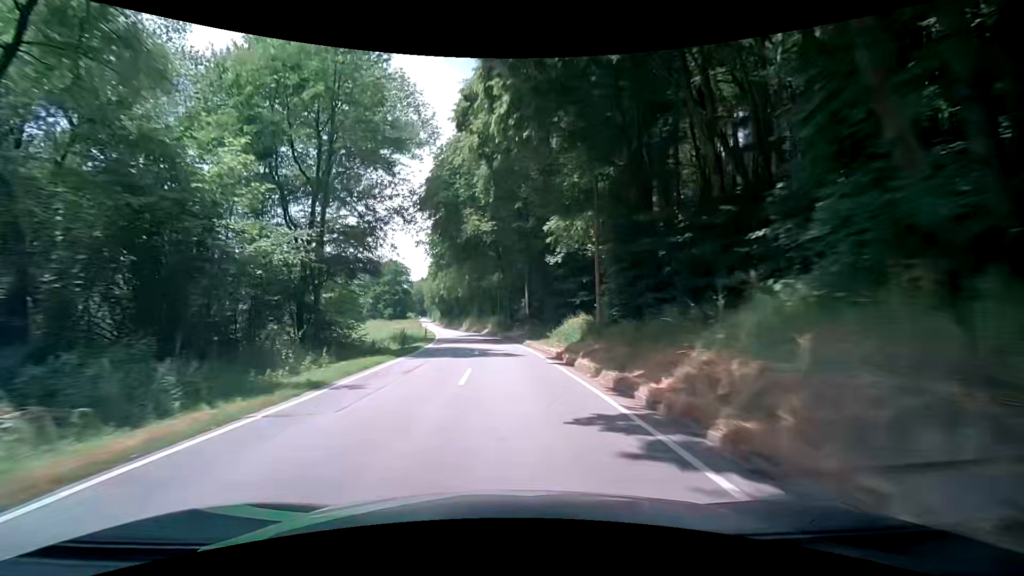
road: secondary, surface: asphalt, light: Day
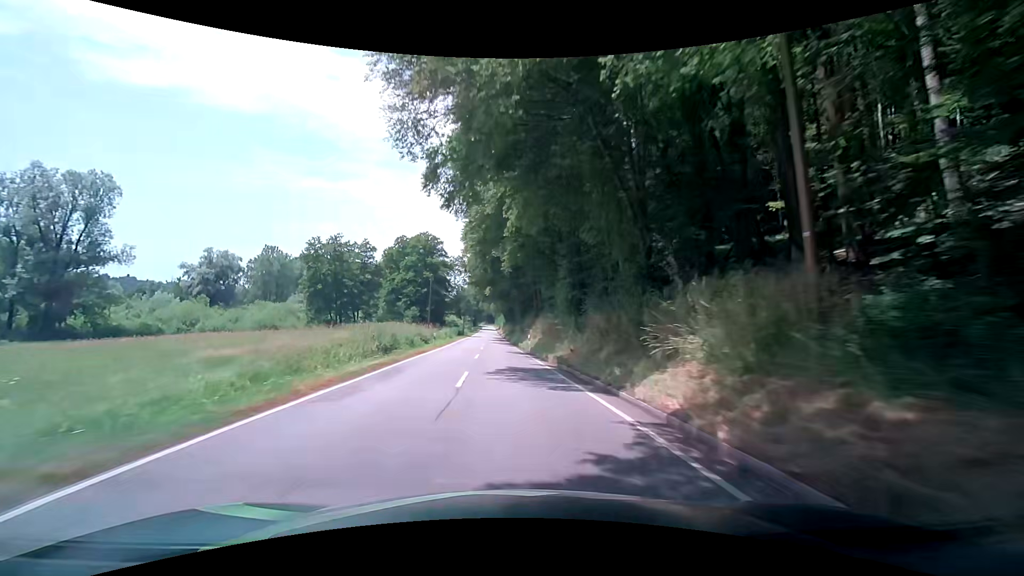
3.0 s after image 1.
(-3.6, +59.1) m; -7°
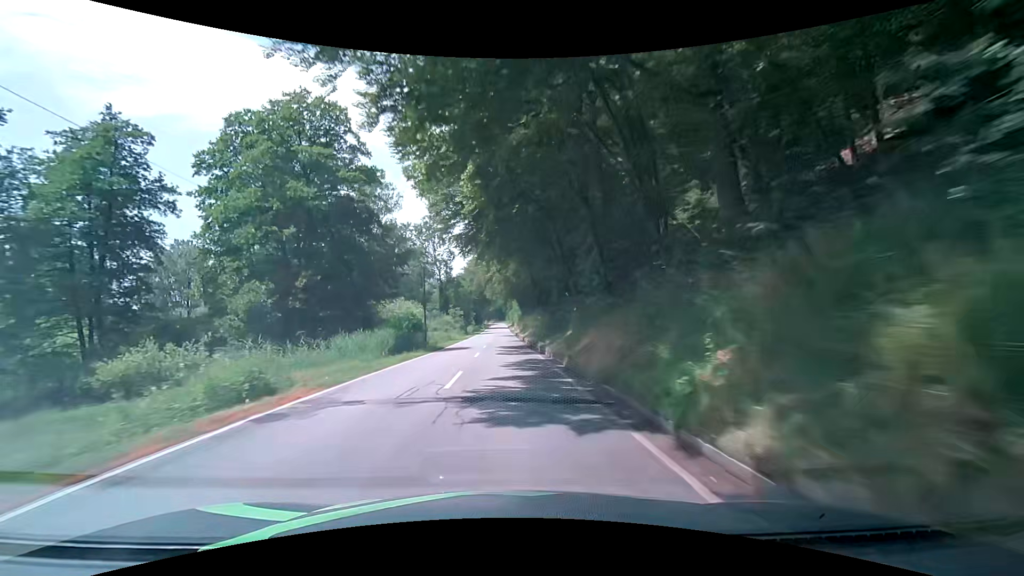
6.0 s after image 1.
(-2.6, +59.6) m; -2°
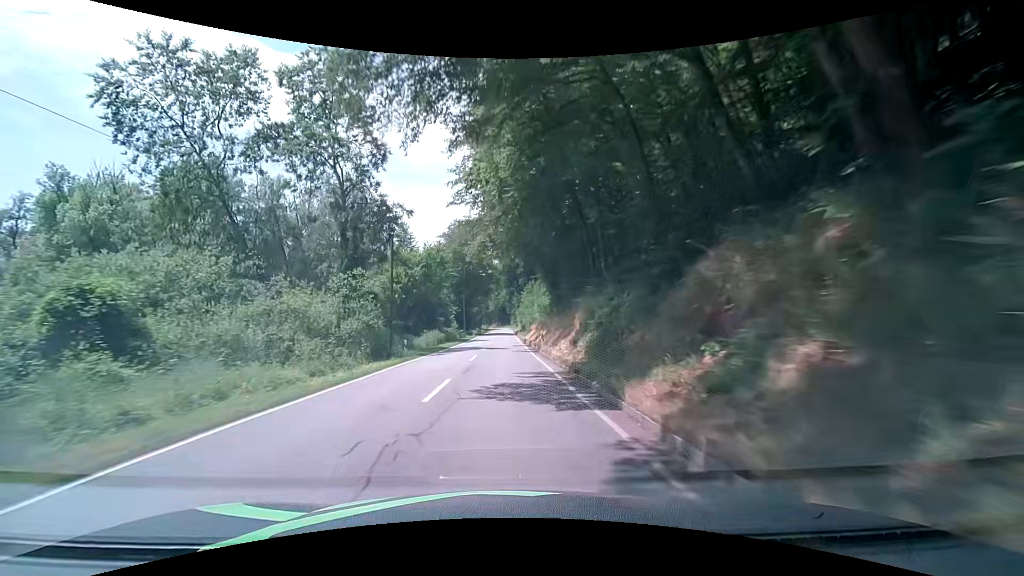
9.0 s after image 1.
(-0.7, +60.2) m; -1°
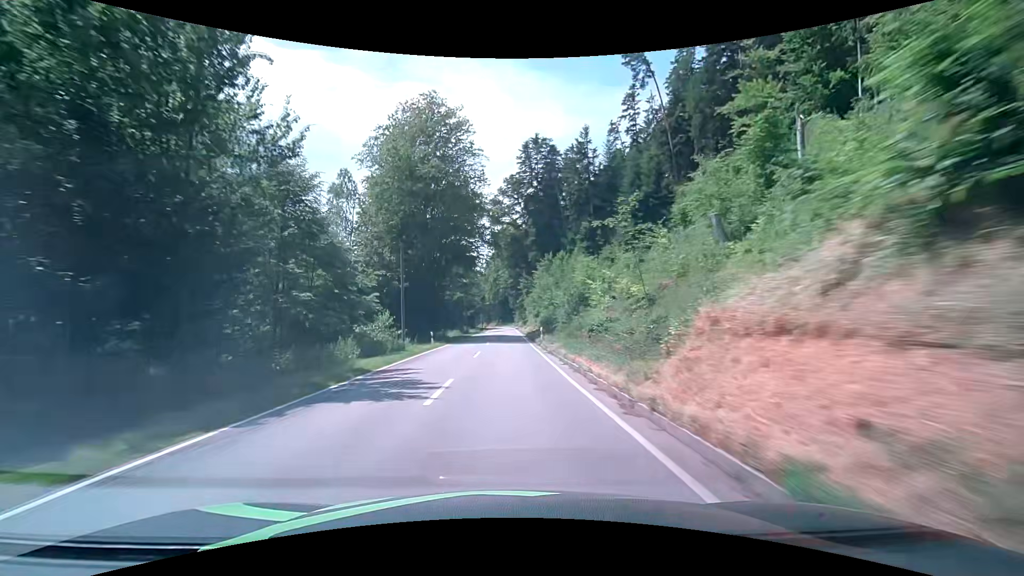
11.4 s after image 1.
(-0.1, +47.5) m; 0°
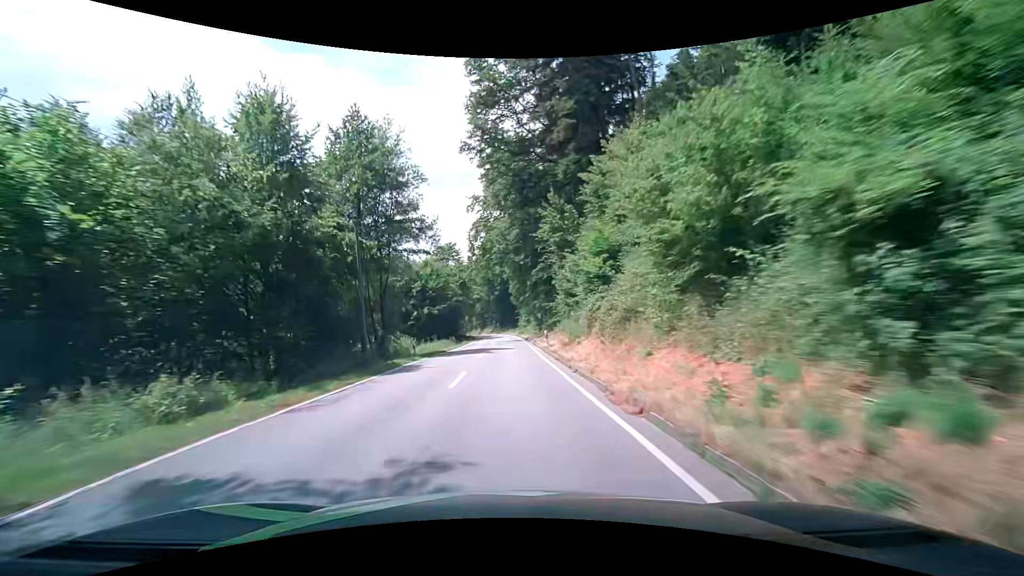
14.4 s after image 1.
(+0.4, +55.7) m; 0°
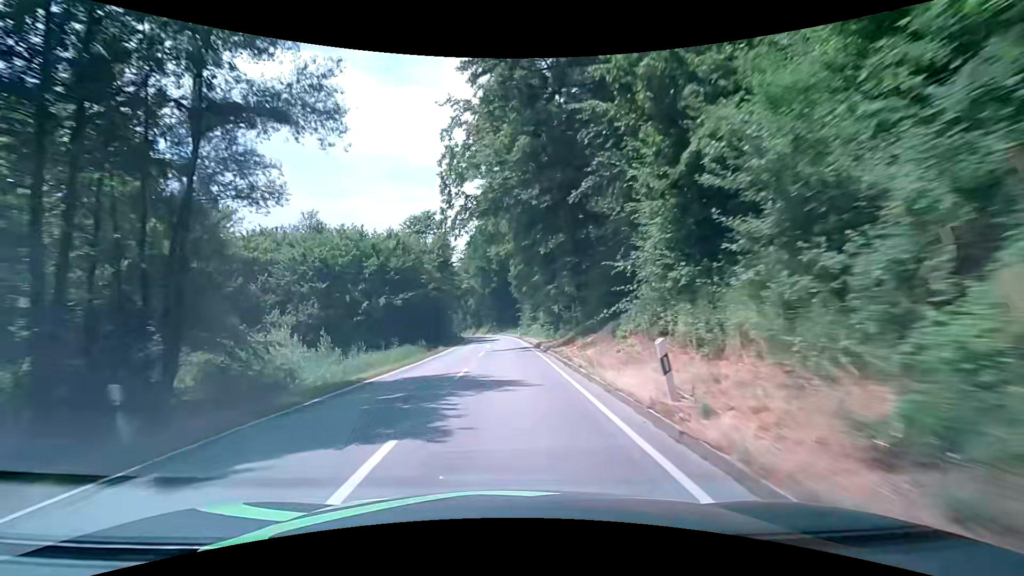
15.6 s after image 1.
(-0.1, +21.2) m; 0°
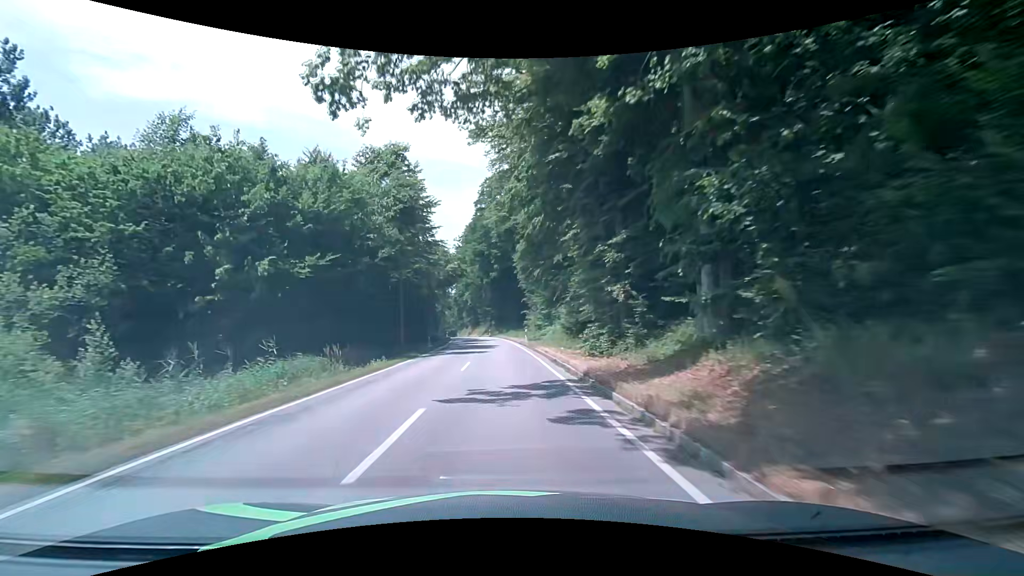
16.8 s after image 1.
(0.0, +20.6) m; 0°
(0, +10) (0, +20) (0, +30) (0, +40) (-1, +50) (-2, +60) (-3, +70) (-4, +80) (-5, +90) (-6, +100) m
